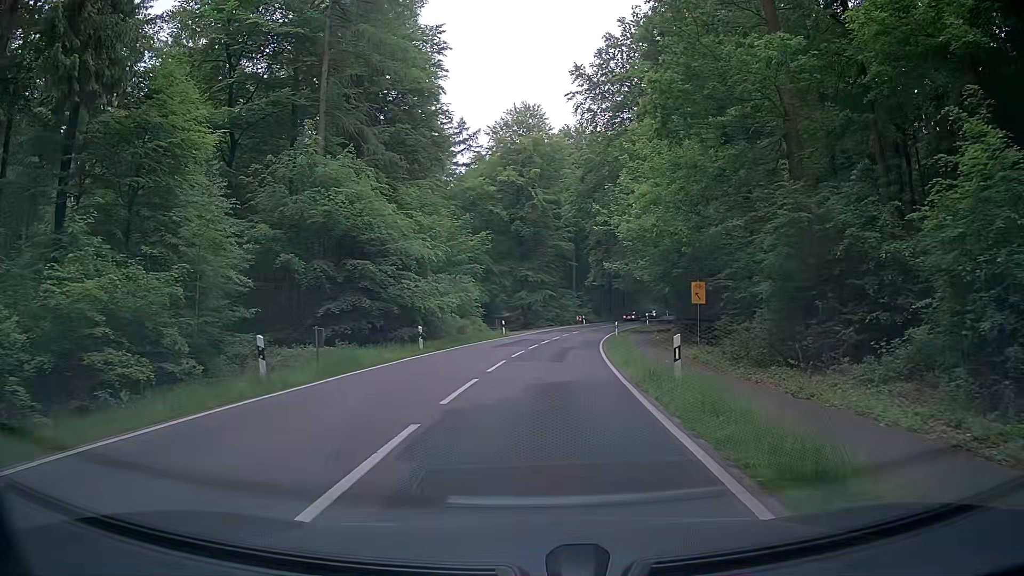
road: tertiary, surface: asphalt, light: Day
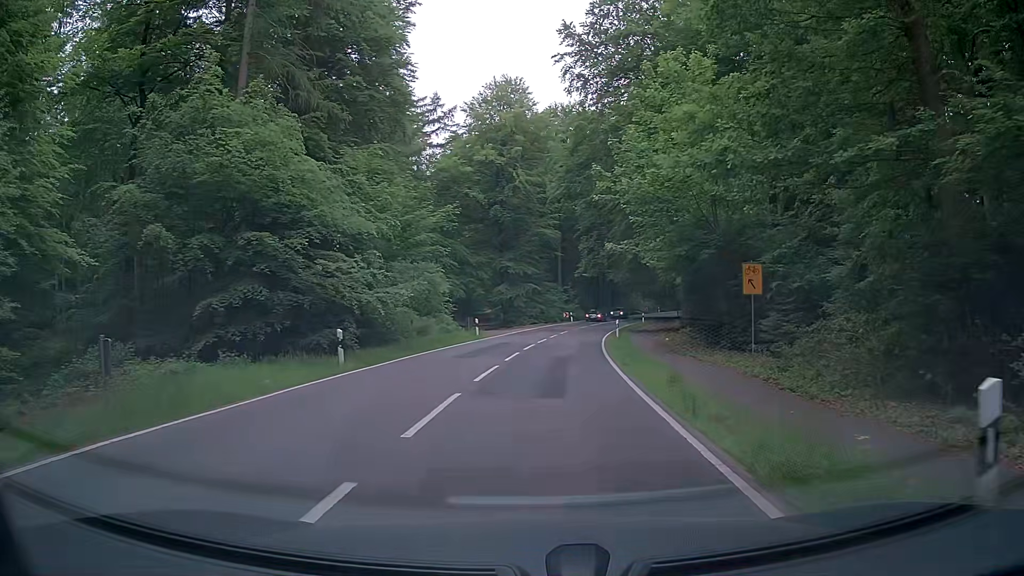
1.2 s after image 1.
(+0.3, +9.0) m; +4°
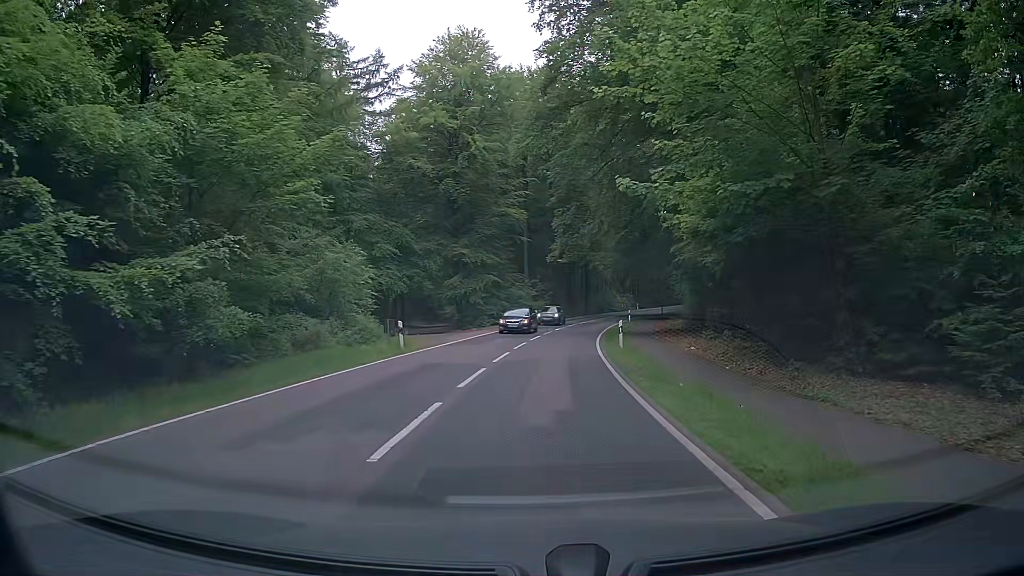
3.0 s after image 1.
(+0.2, +13.6) m; +3°
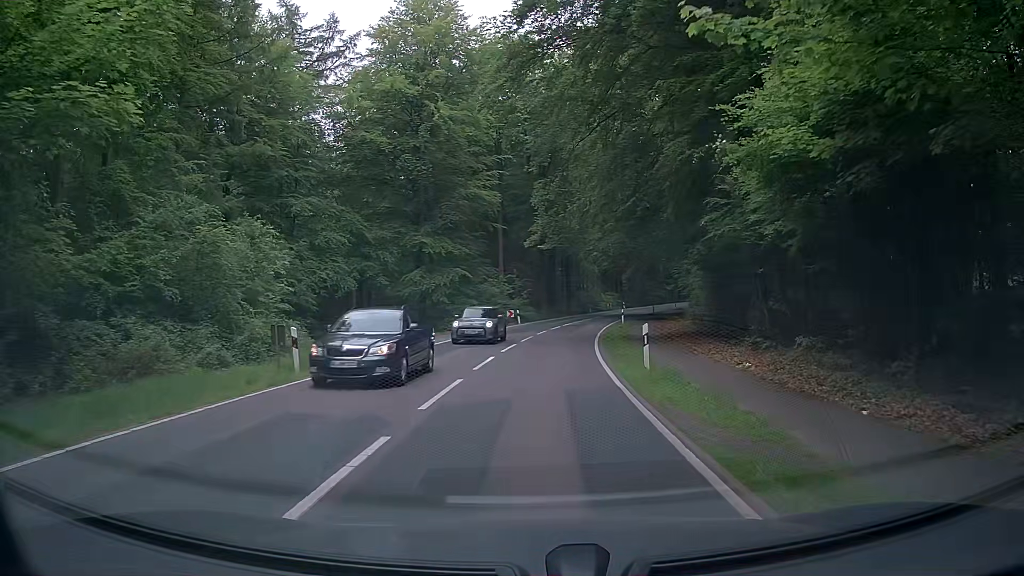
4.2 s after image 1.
(+0.3, +9.1) m; +3°
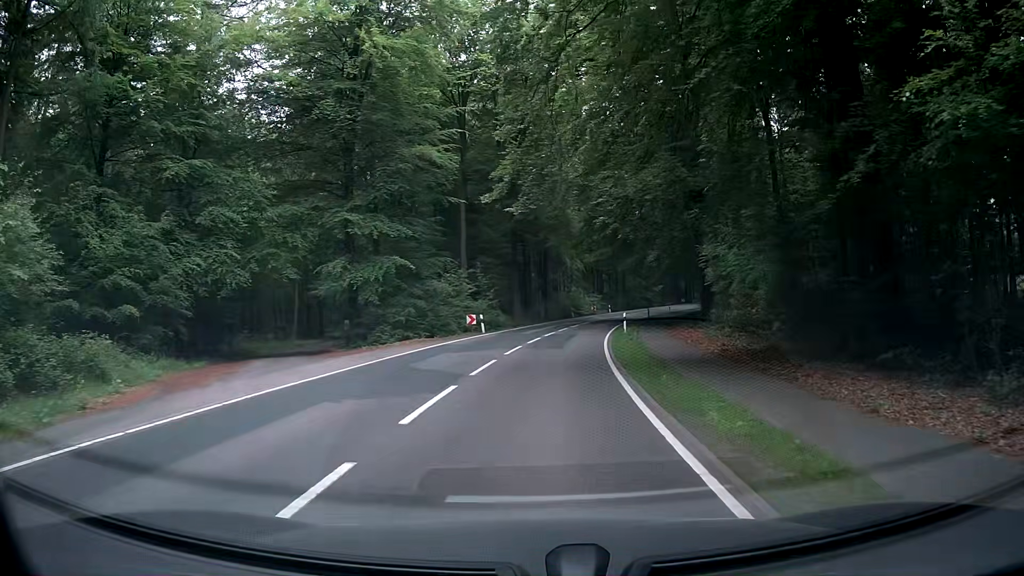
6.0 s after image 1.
(-0.1, +13.6) m; -1°
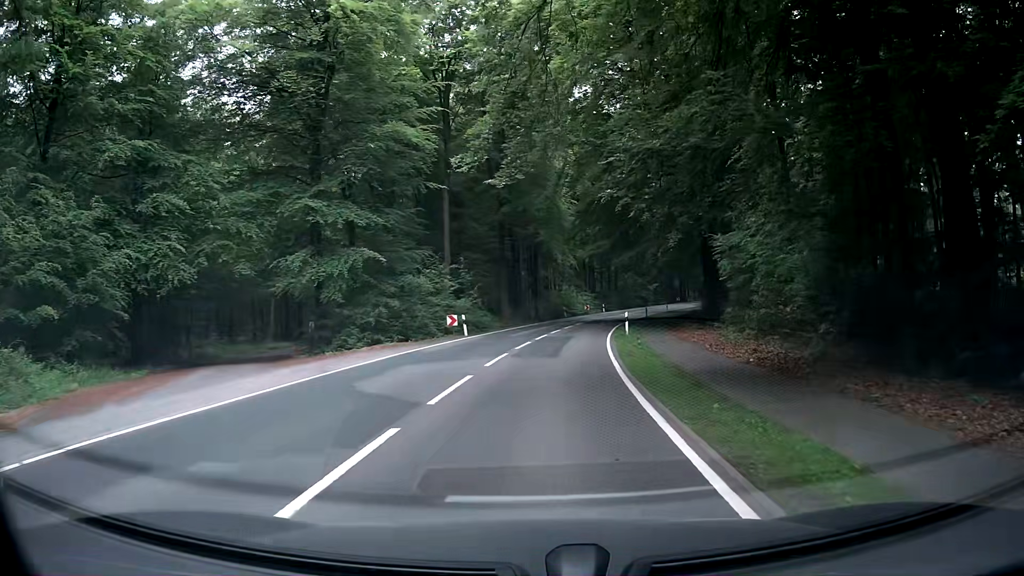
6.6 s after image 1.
(+0.1, +4.5) m; +1°
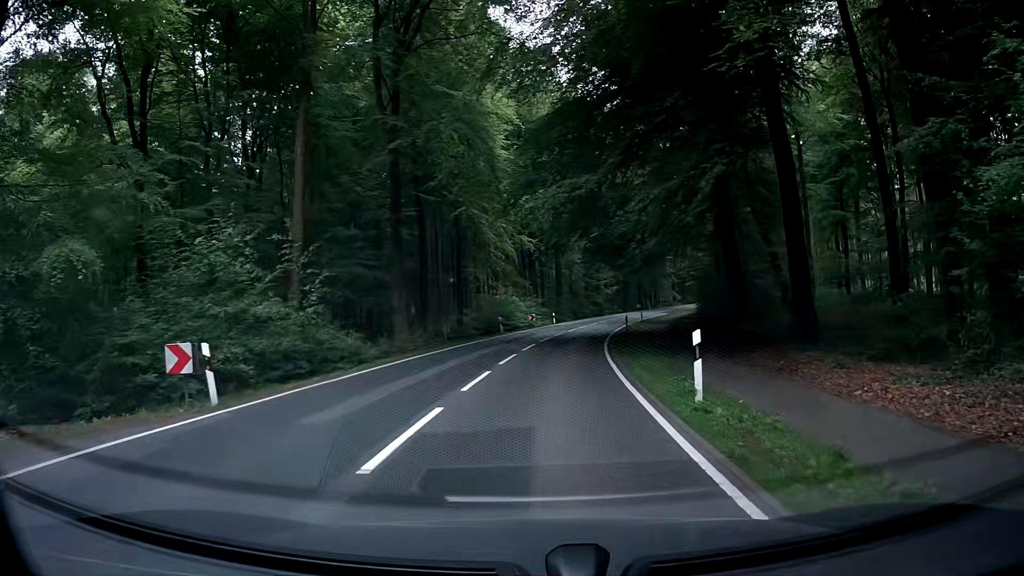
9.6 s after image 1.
(+1.6, +22.2) m; +6°
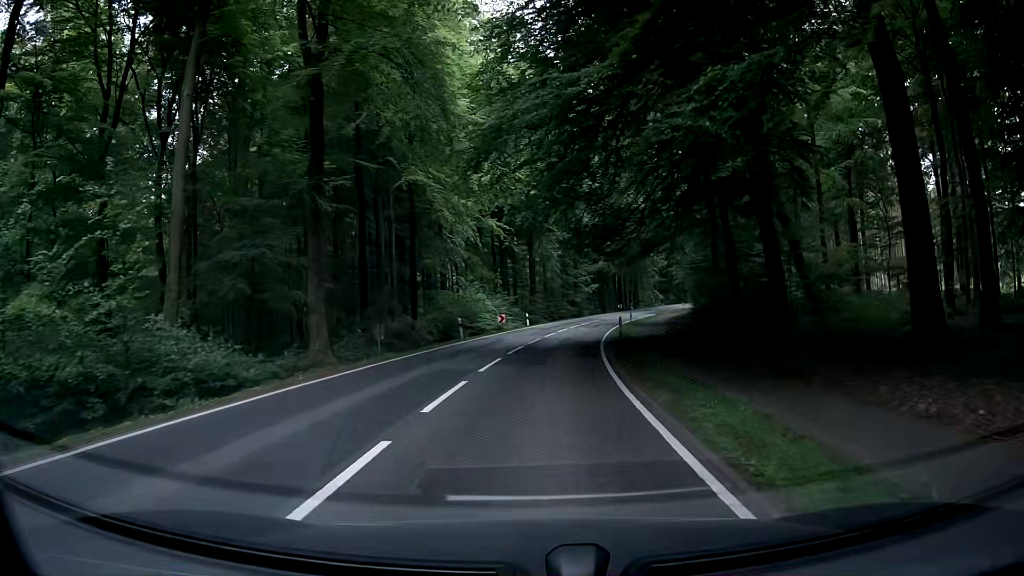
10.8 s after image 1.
(+0.3, +8.9) m; +4°
(0, +10) (0, +20) (0, +30) (+1, +40) (+3, +50) (+5, +60) (+7, +69) (+10, +79) (+13, +88) (+17, +98) m
